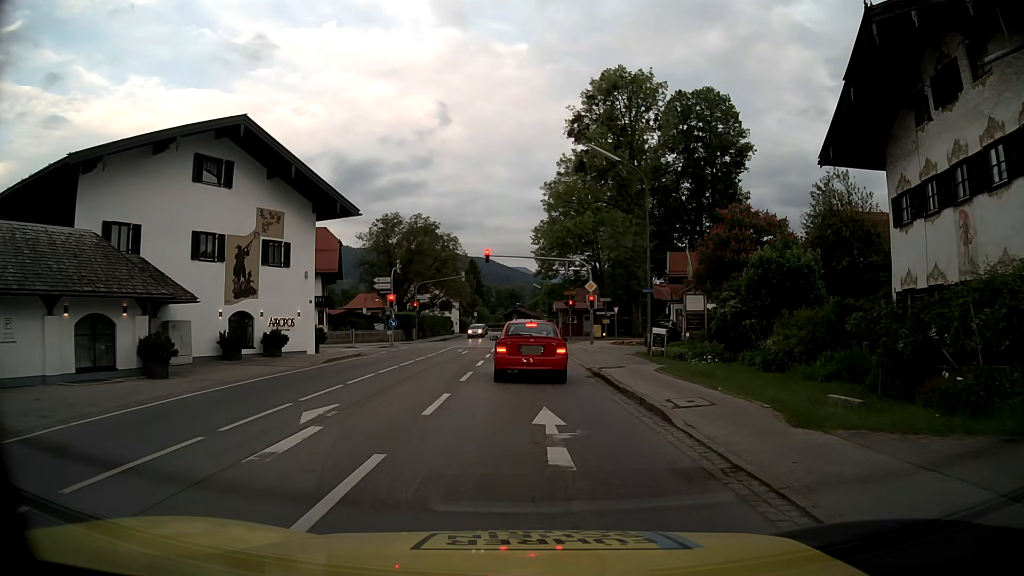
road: primary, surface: asphalt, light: Day
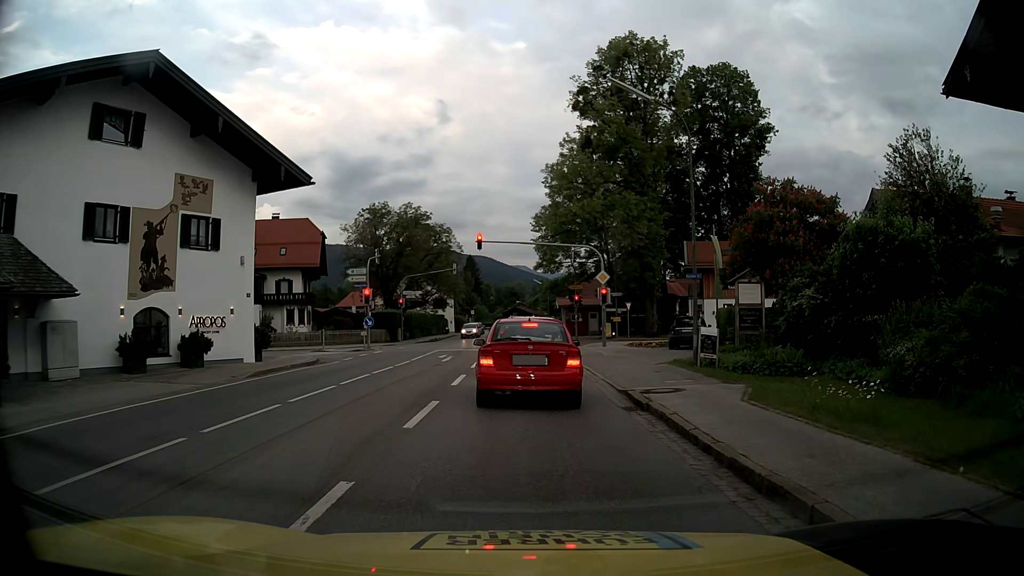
(0.0, +7.0) m; 0°
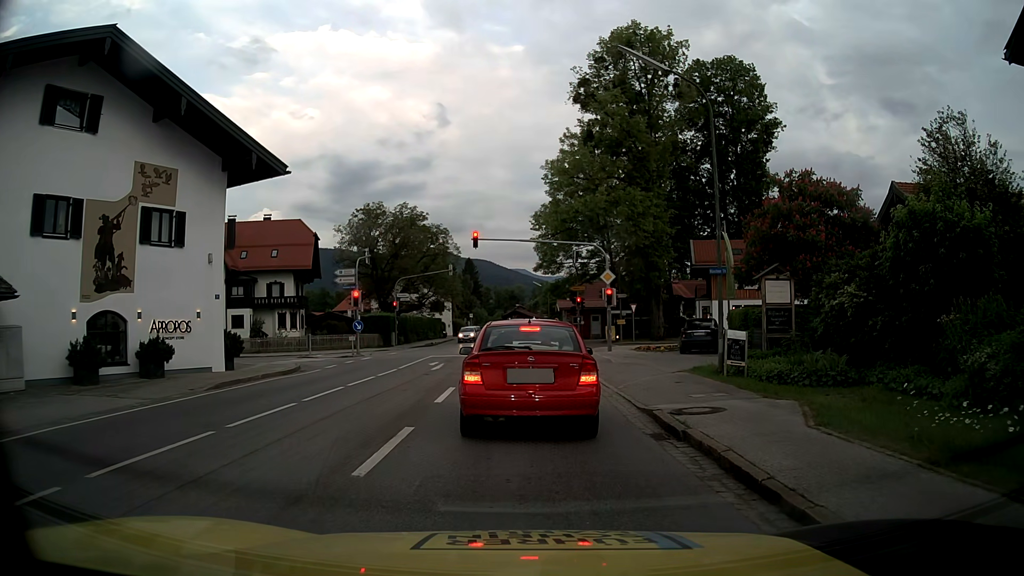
(0.0, +2.5) m; 0°
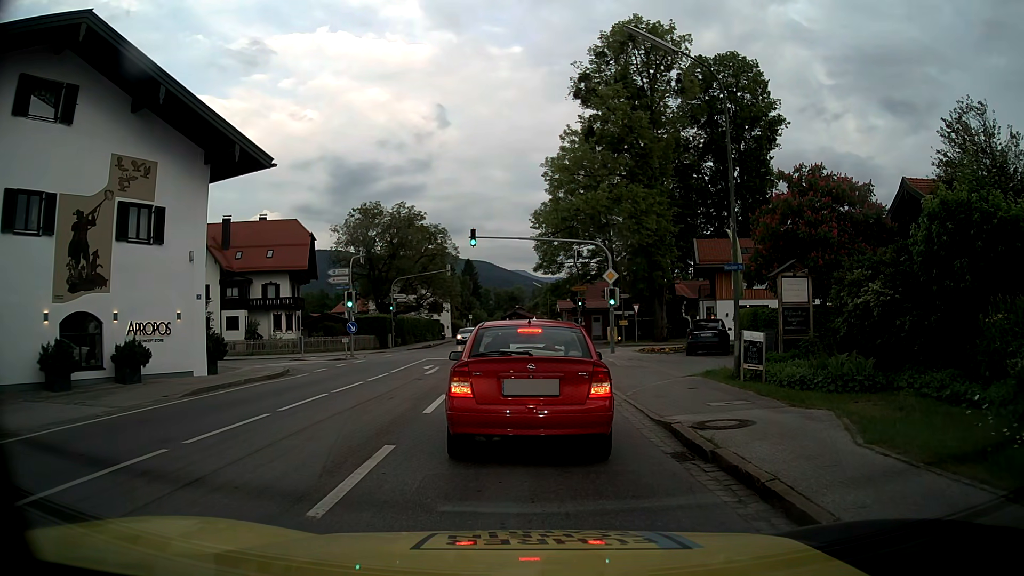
(0.0, +1.3) m; 0°
(0, +10) (0, +20) (0, +30) (0, +40) (-1, +50) (-1, +60) (-1, +70) (-2, +80) (-2, +90) (-2, +100) m
